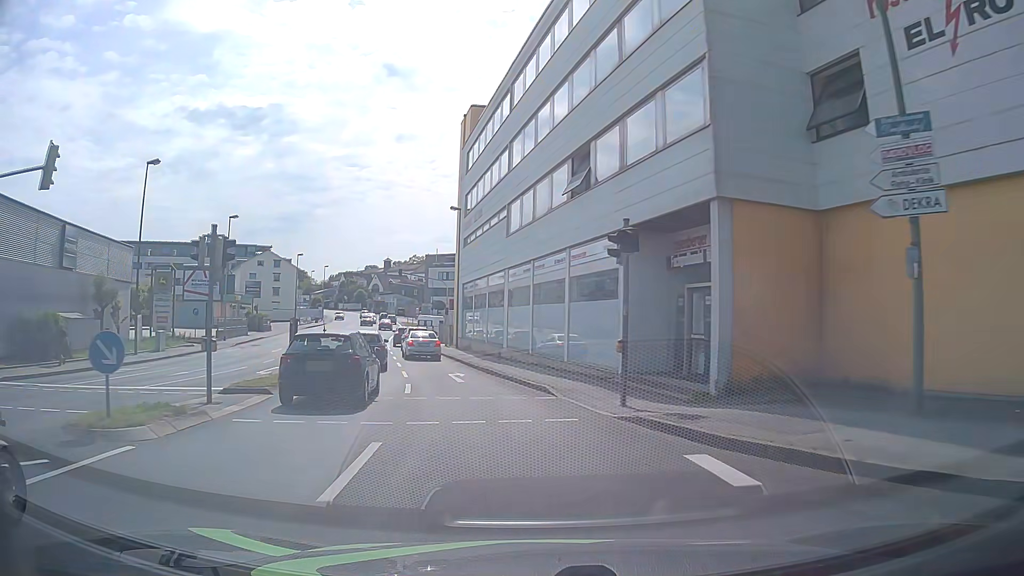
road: tertiary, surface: asphalt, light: Day
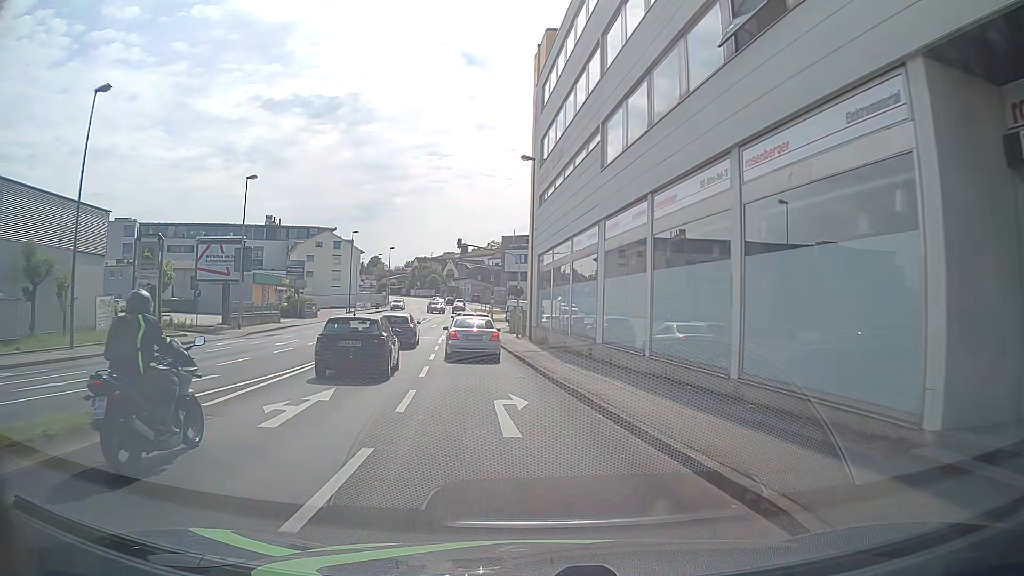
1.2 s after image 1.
(-0.7, +11.2) m; -7°
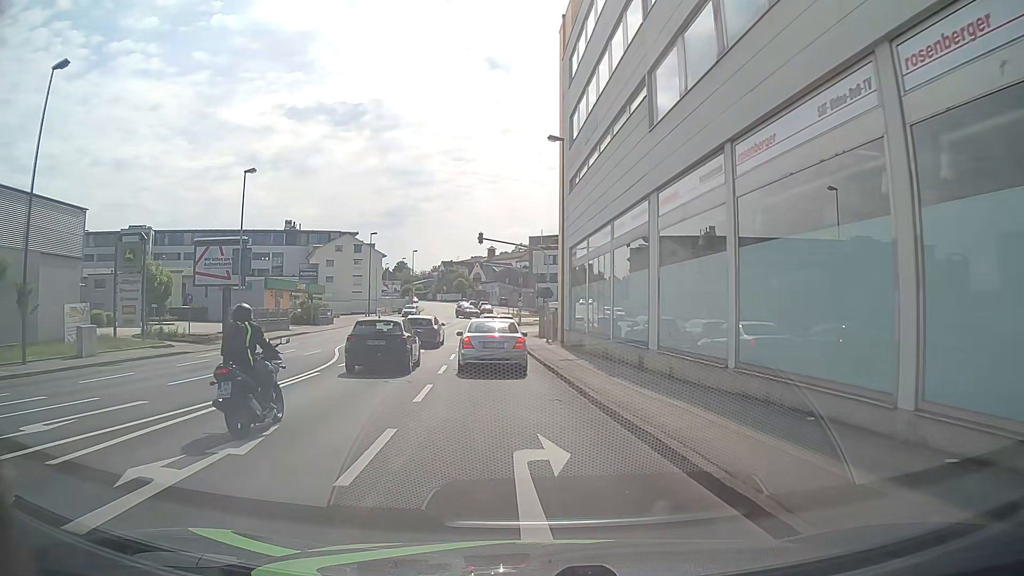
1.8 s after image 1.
(-0.1, +4.4) m; -2°
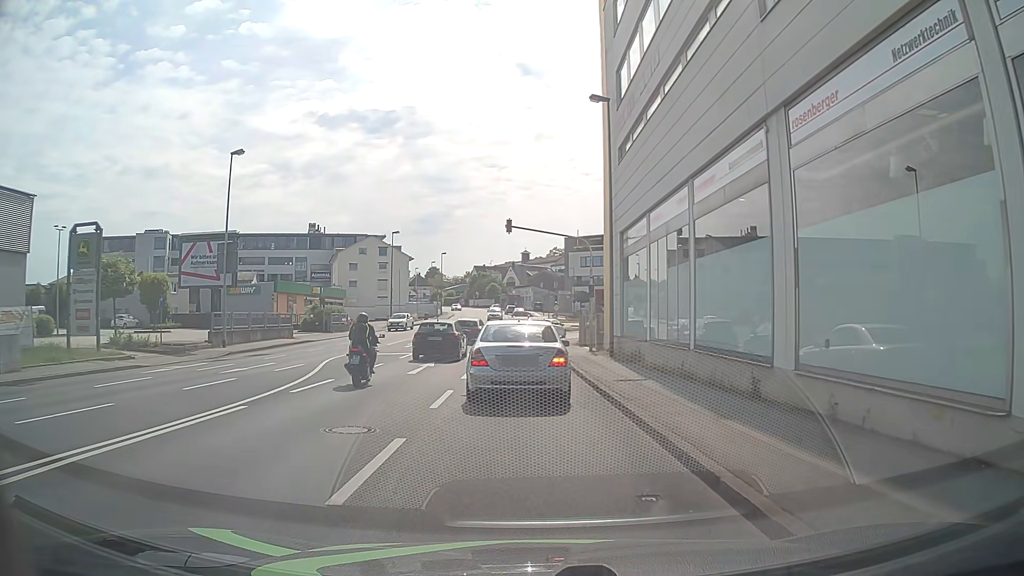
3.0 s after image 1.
(-0.3, +6.3) m; -4°
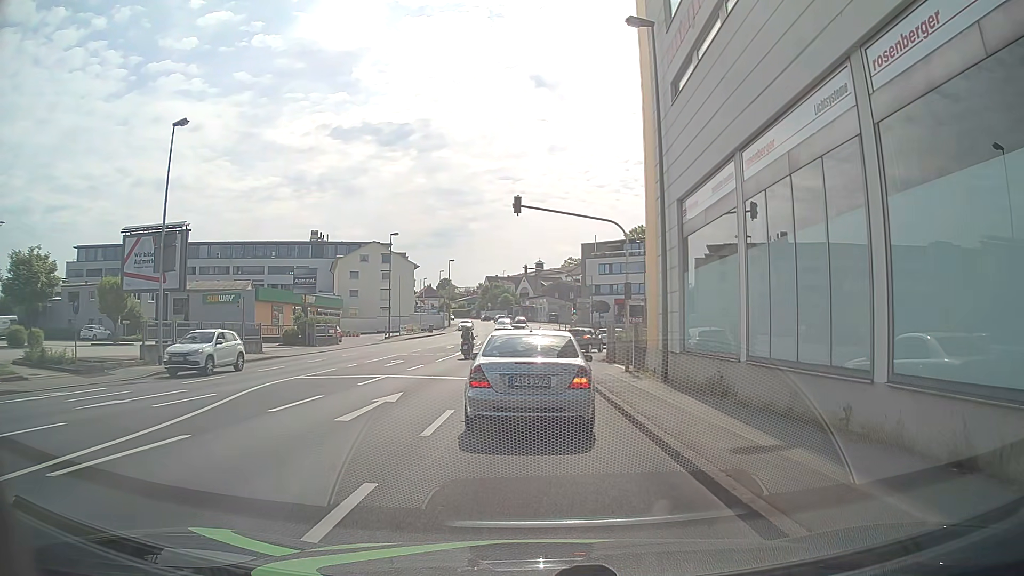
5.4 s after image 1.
(-0.1, +7.8) m; -1°
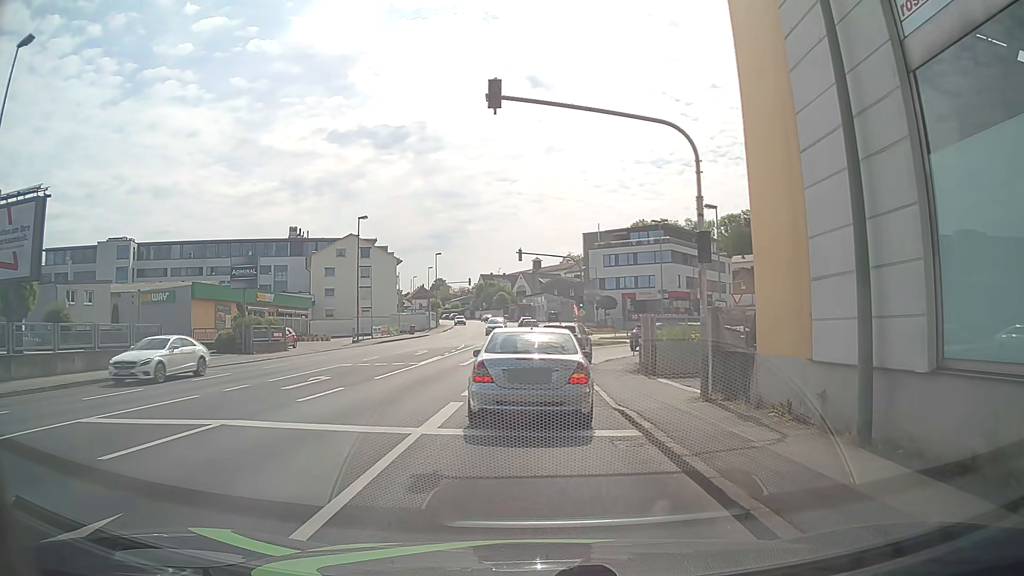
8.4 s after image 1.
(-0.1, +11.2) m; 0°
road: tertiary_link
(0, +10) (0, +20) (+1, +30) (+5, +39) (+10, +48) (+16, +56) (+22, +64) (+28, +72) (+33, +80) (+39, +89) m
